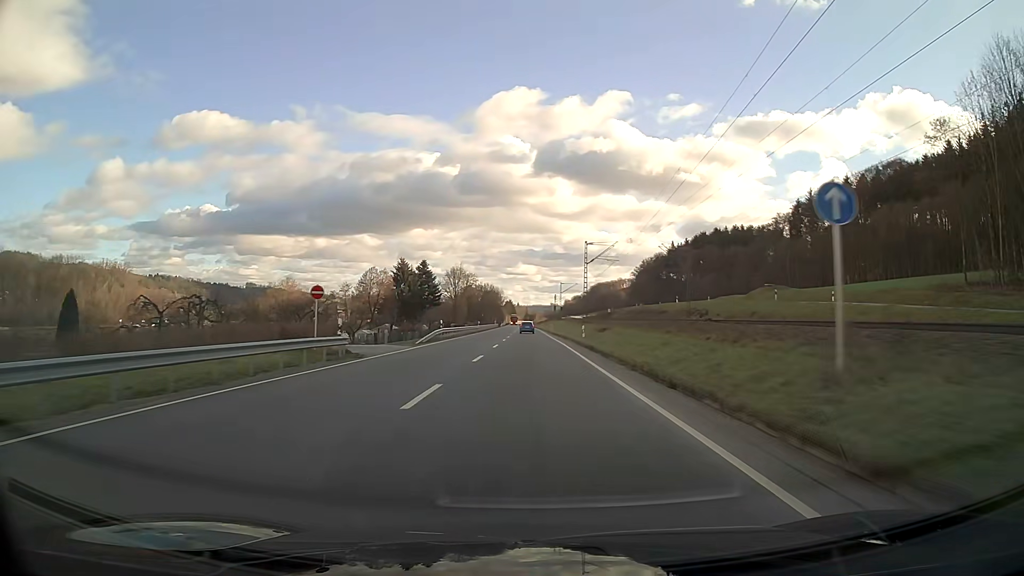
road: primary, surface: asphalt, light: Day
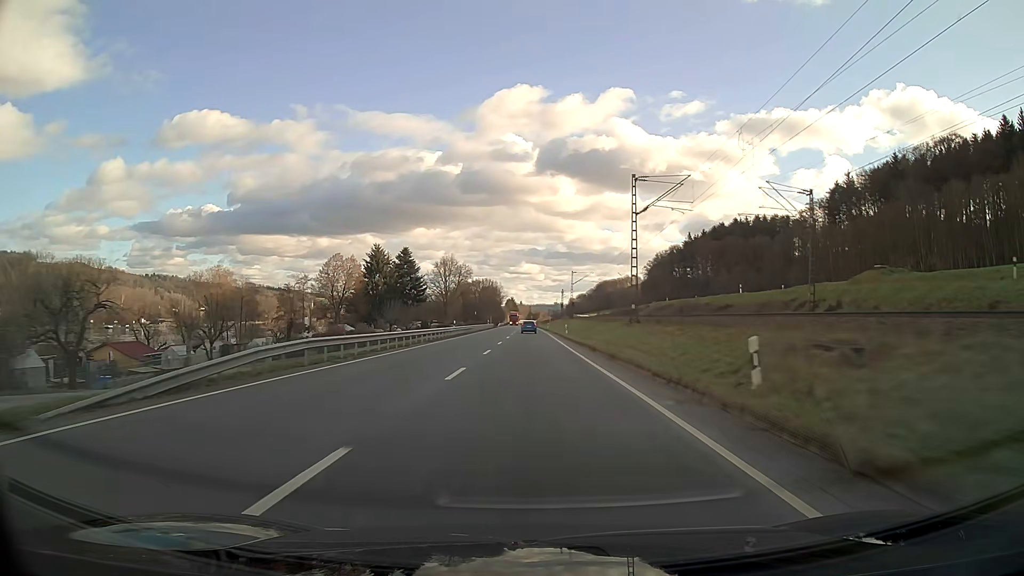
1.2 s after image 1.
(-0.1, +31.7) m; 0°
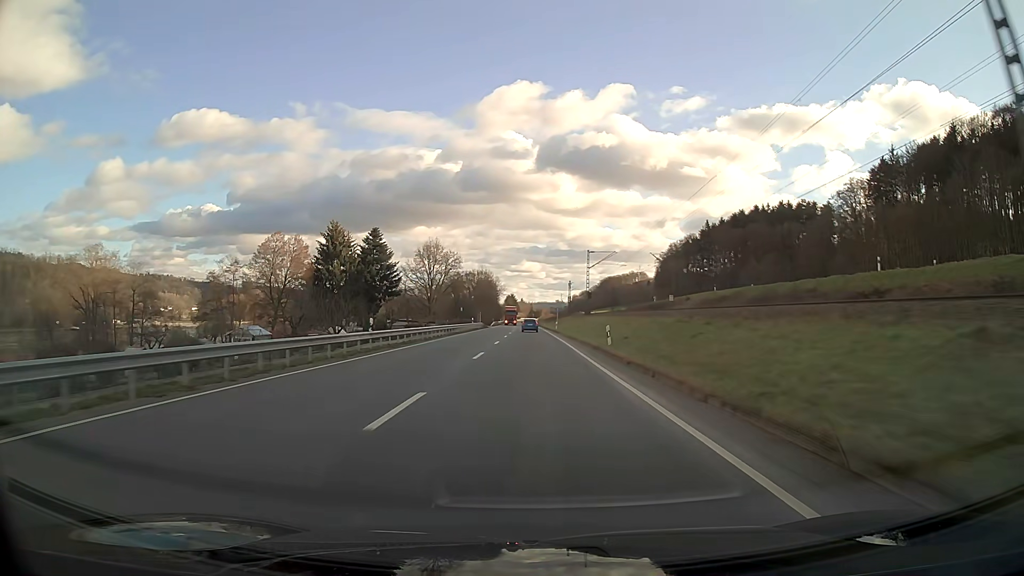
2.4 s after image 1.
(0.0, +31.7) m; 0°
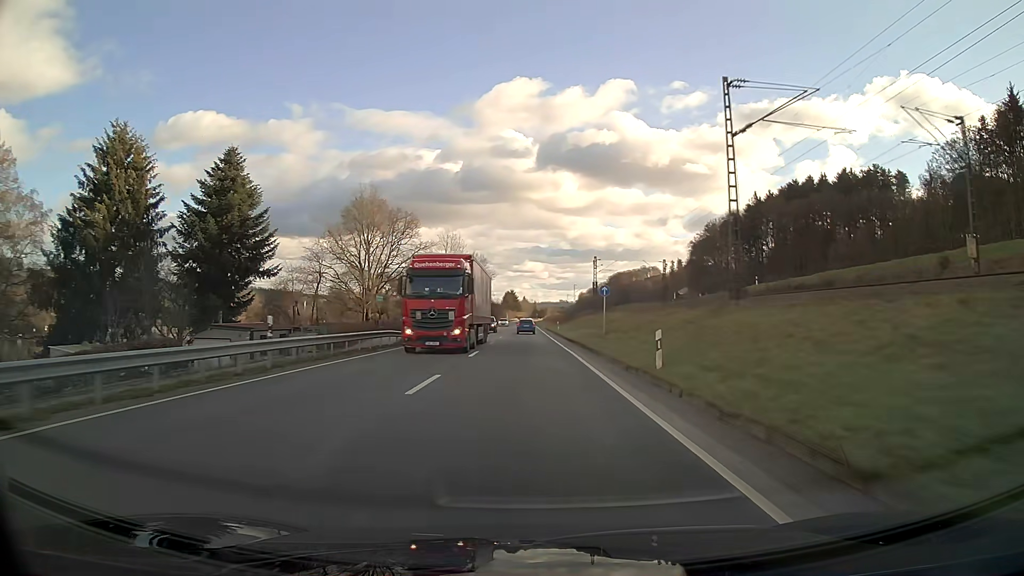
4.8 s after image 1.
(-0.1, +63.1) m; 0°
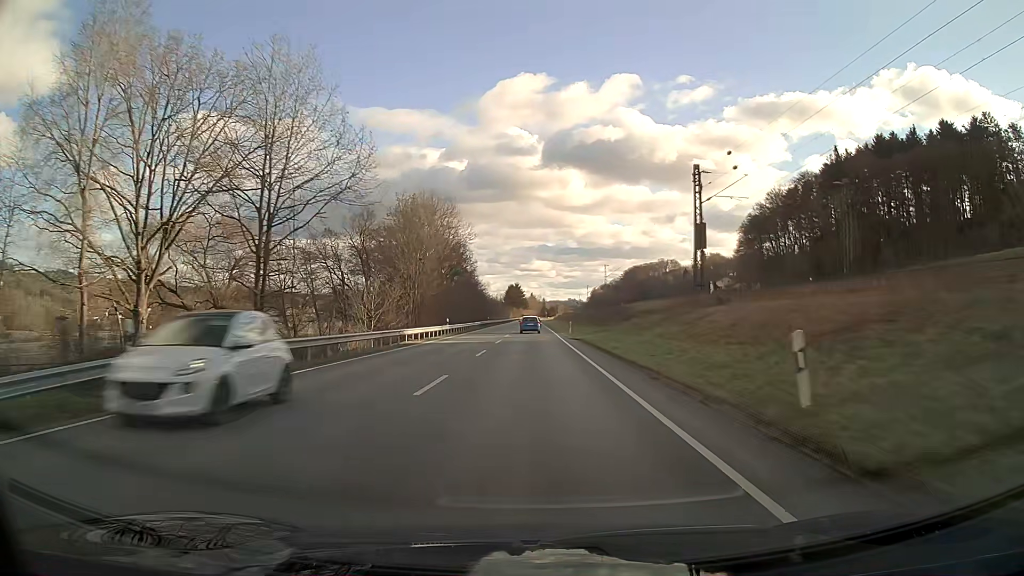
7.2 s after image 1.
(-0.4, +61.6) m; -1°
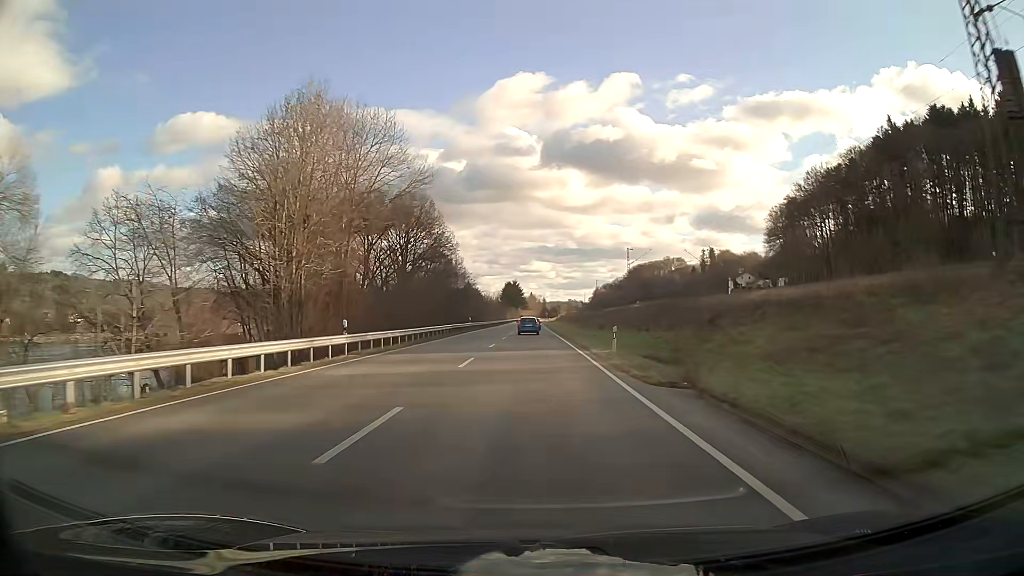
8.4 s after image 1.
(0.0, +30.1) m; 0°
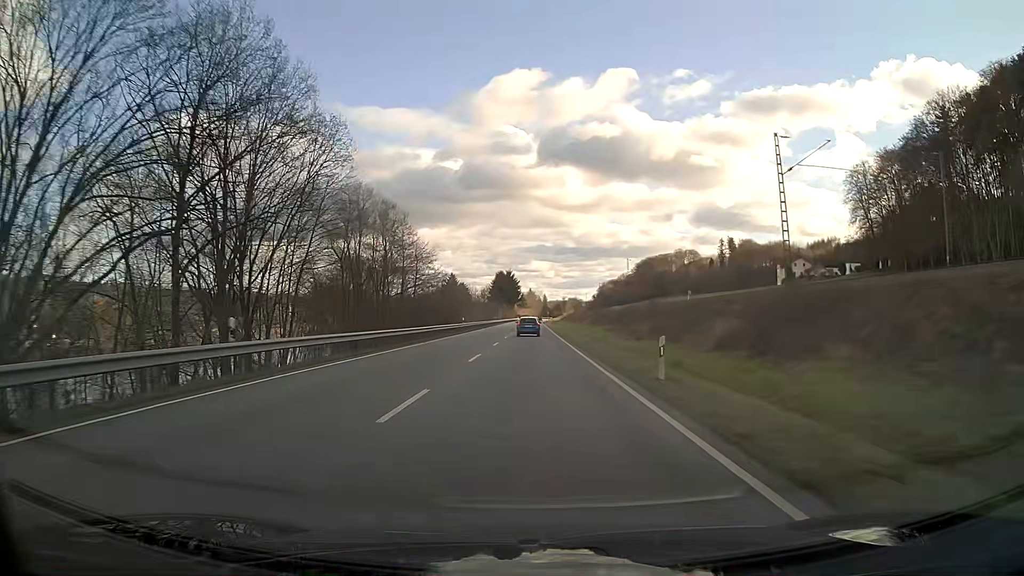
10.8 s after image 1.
(+0.1, +58.8) m; 0°
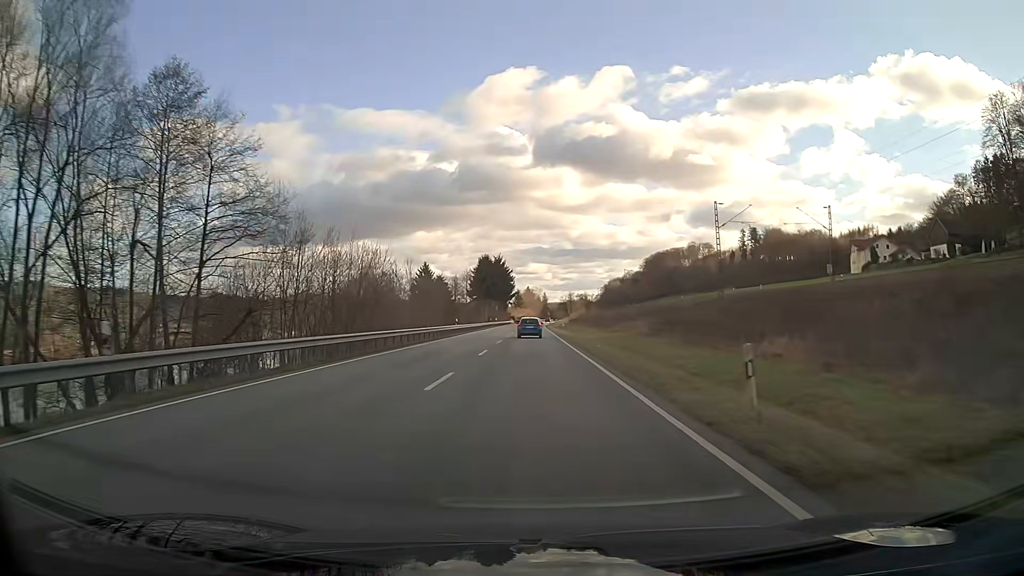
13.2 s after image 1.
(0.0, +57.4) m; 0°
